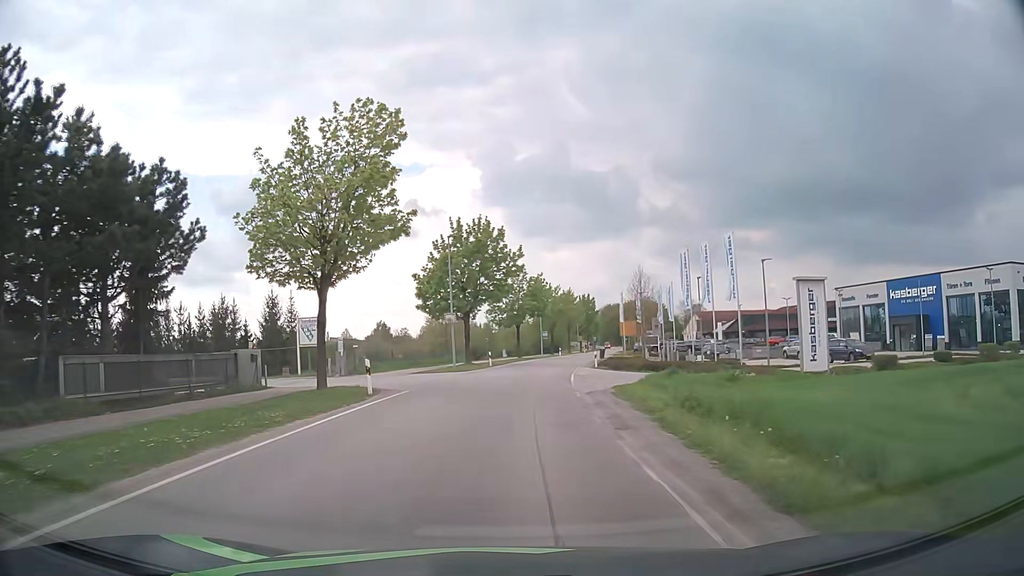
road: tertiary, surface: asphalt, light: Day
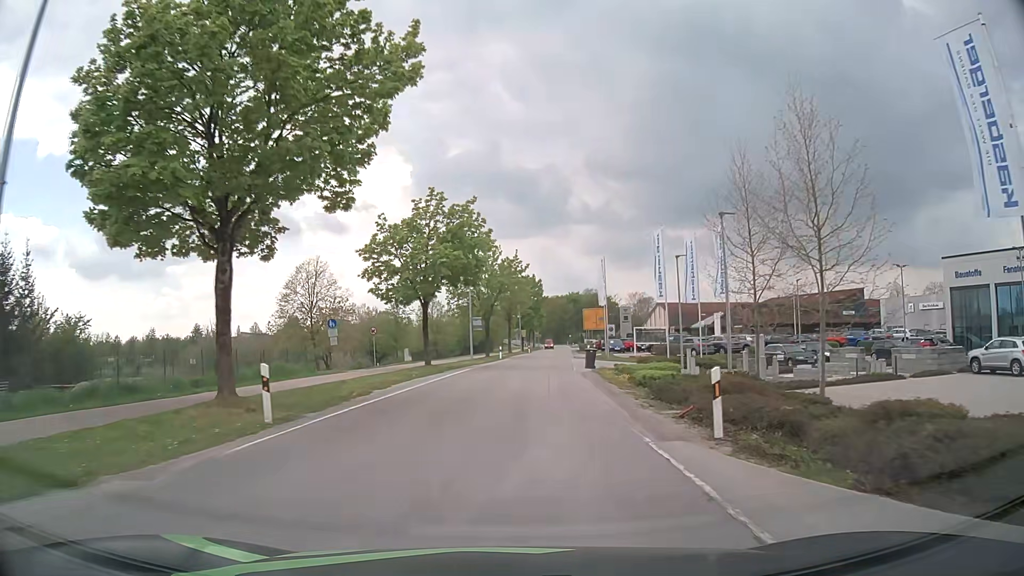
(+1.8, +34.7) m; +6°
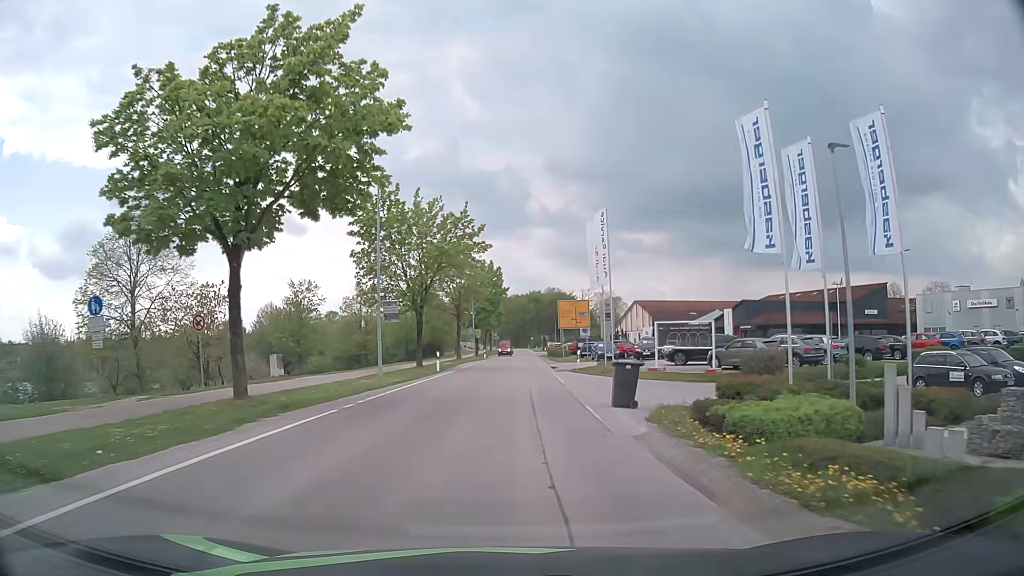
(+0.8, +20.8) m; +4°
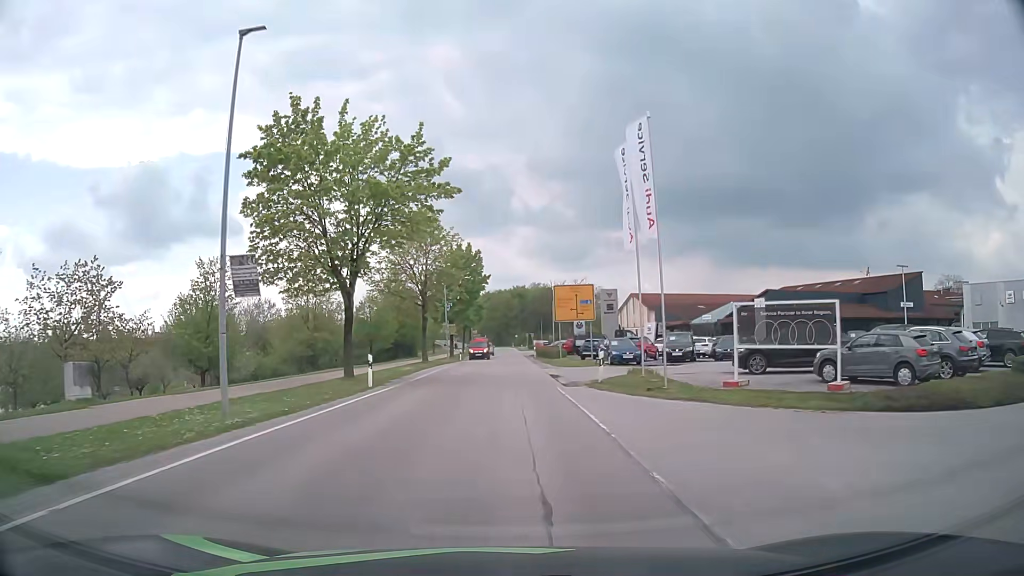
(+0.1, +13.8) m; +1°
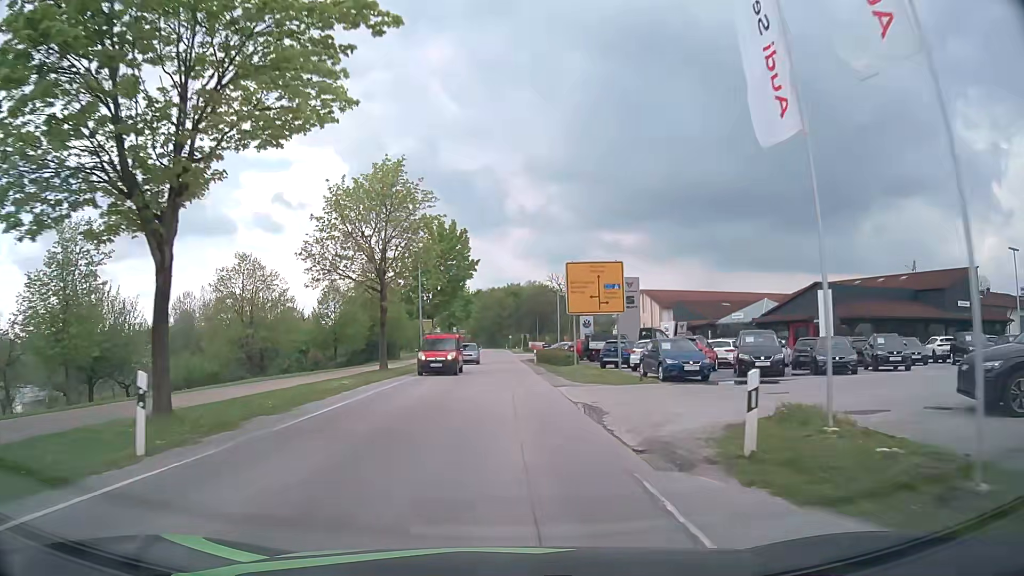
(+0.1, +13.7) m; 0°
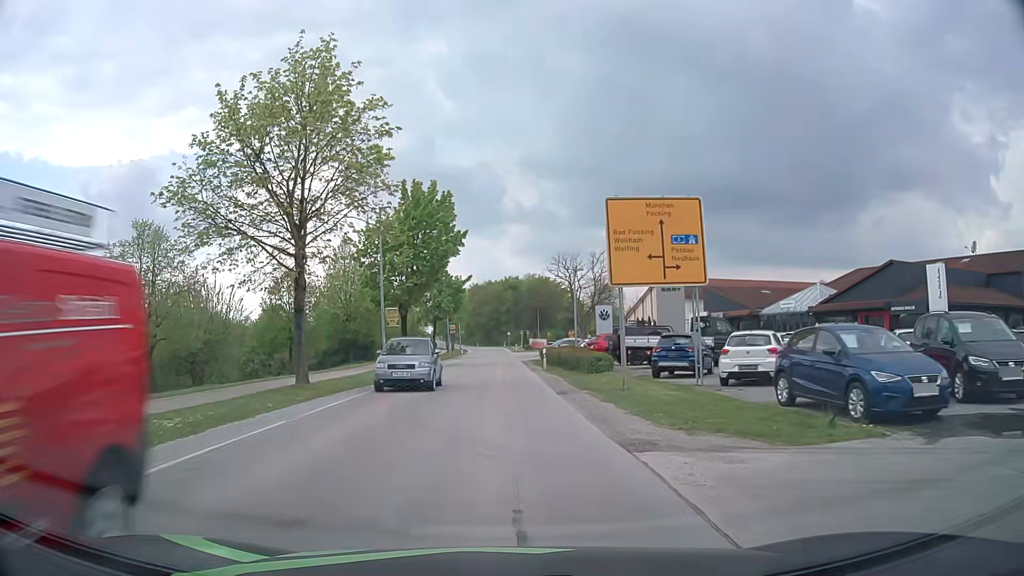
(+0.1, +13.5) m; +1°
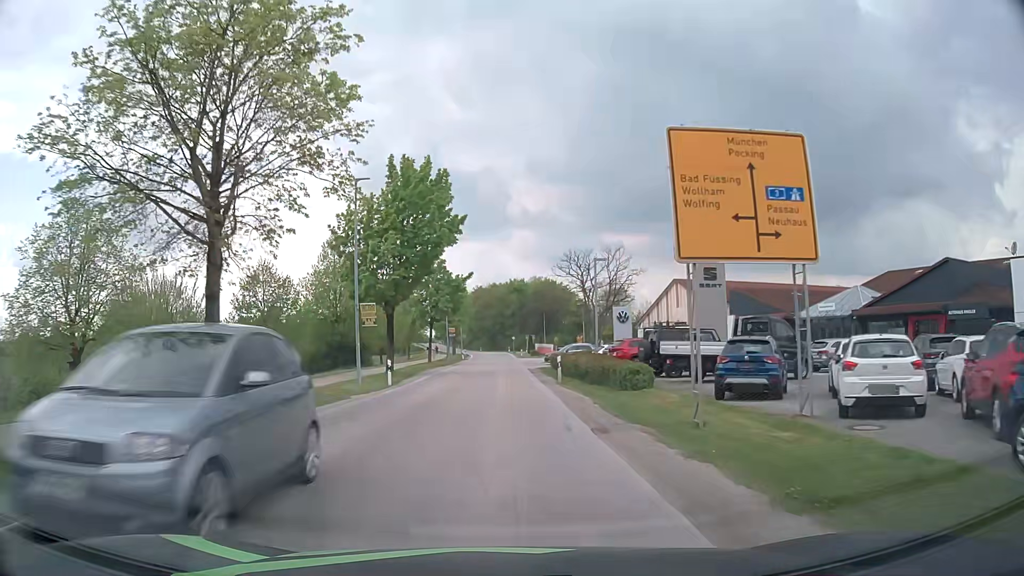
(-0.1, +6.7) m; -1°
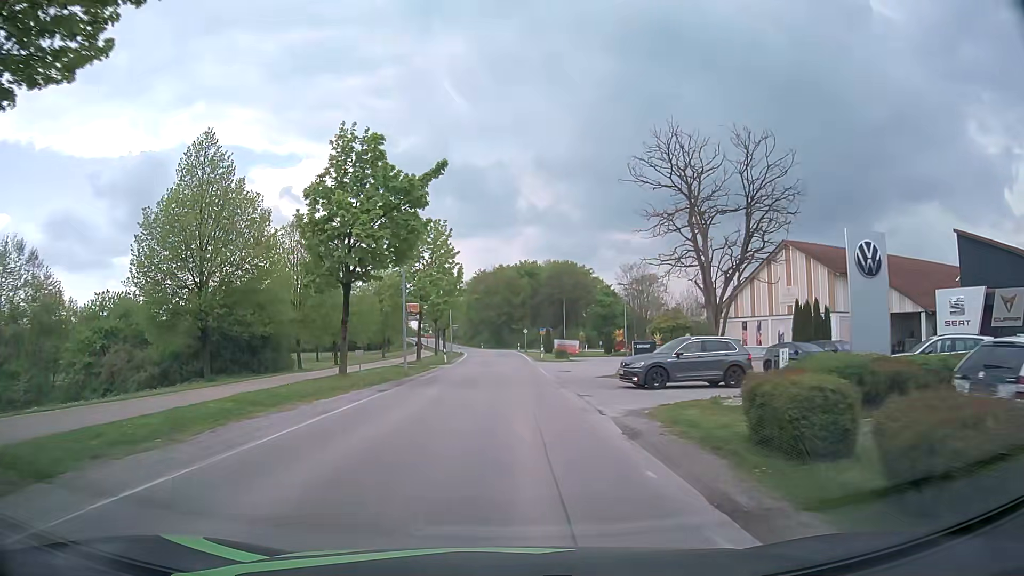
(-0.1, +32.8) m; 0°
(0, +10) (0, +20) (0, +30) (0, +40) (0, +50) (0, +60) (0, +70) (0, +80) (-1, +90) (-1, +100) m
